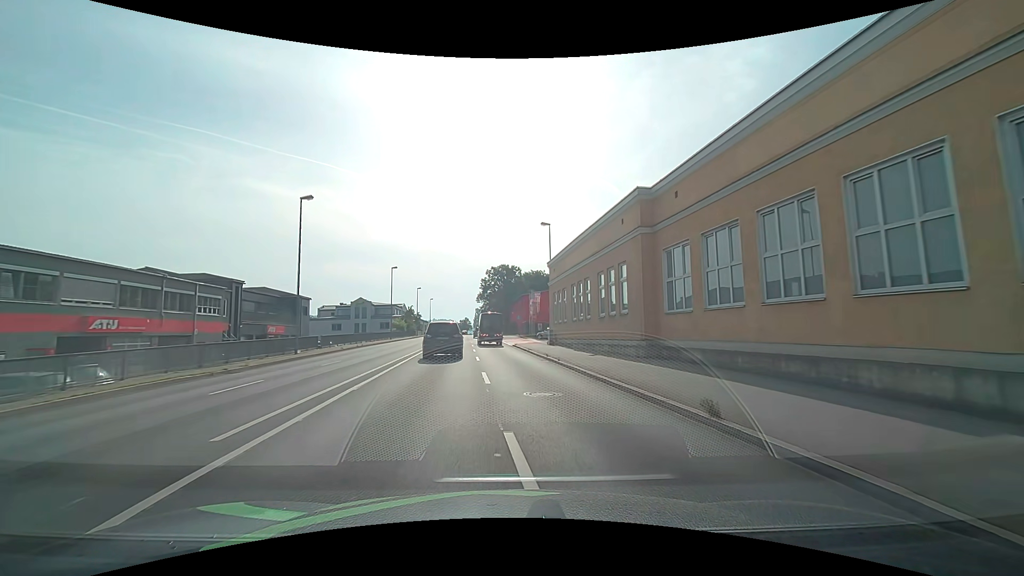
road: primary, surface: asphalt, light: Day
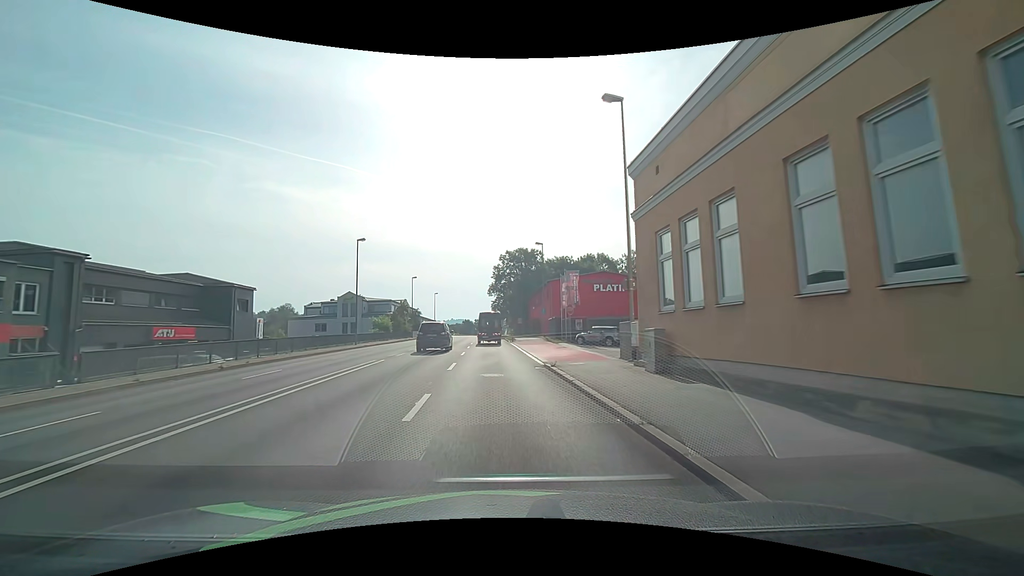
(-0.2, +23.5) m; -3°
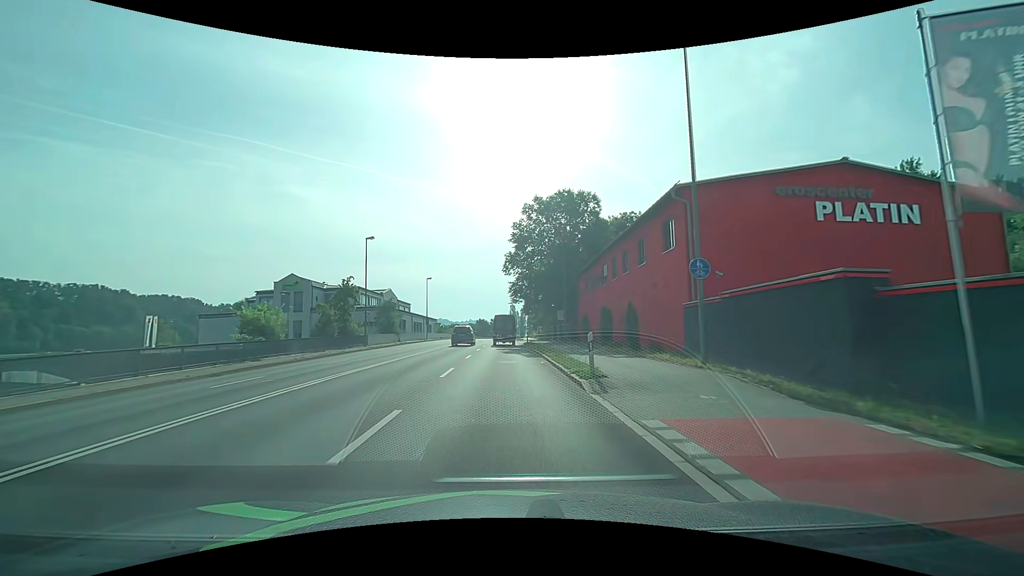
(-0.7, +38.3) m; -2°
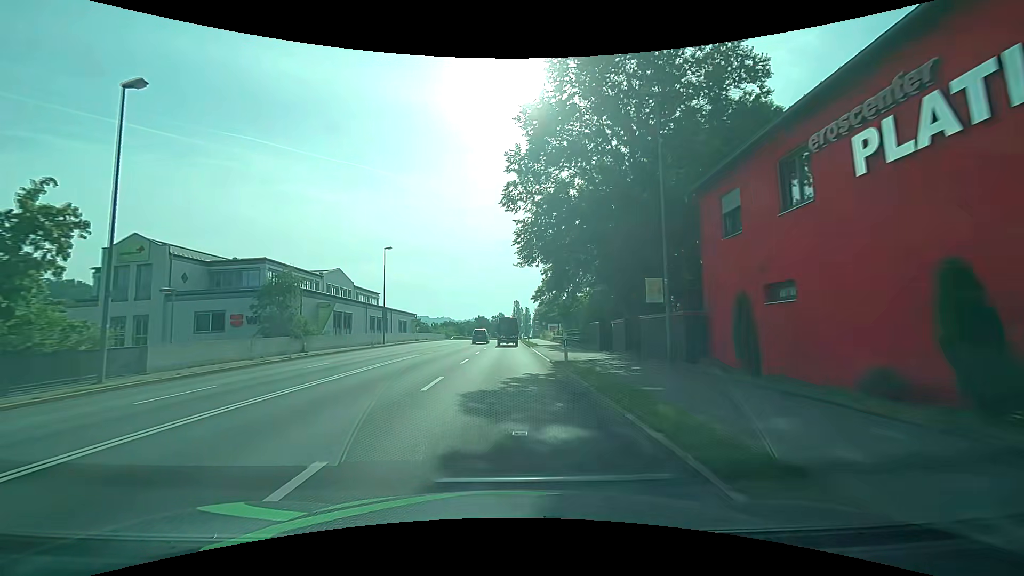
(0.0, +30.3) m; 0°
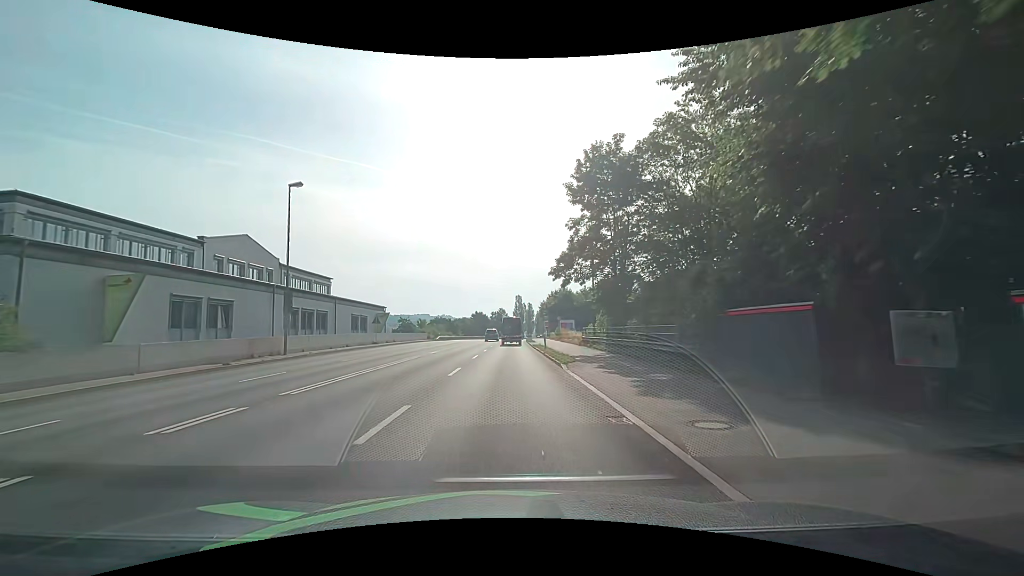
(-0.1, +23.3) m; -1°
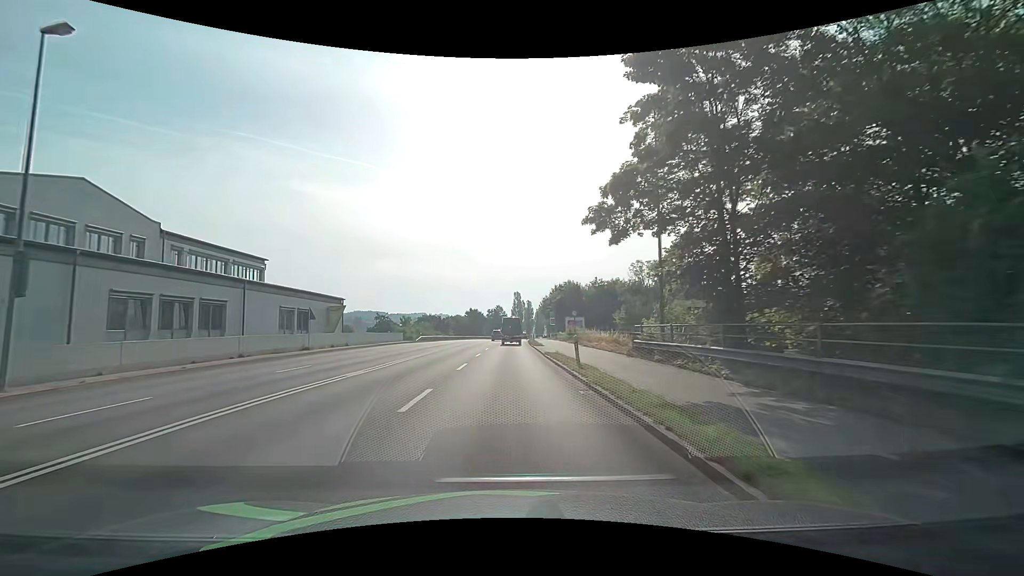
(+0.1, +15.9) m; +1°
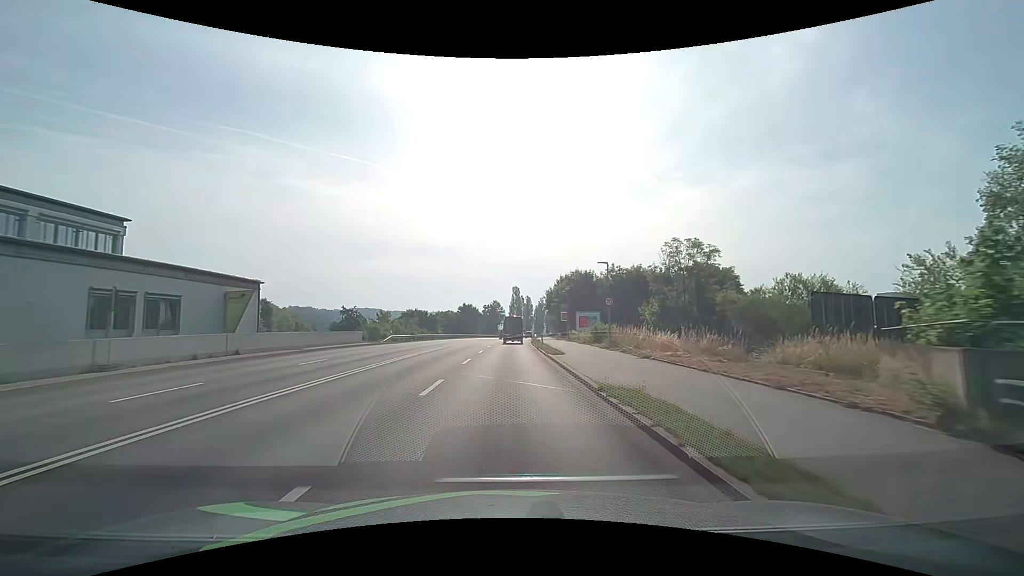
(0.0, +16.2) m; 0°
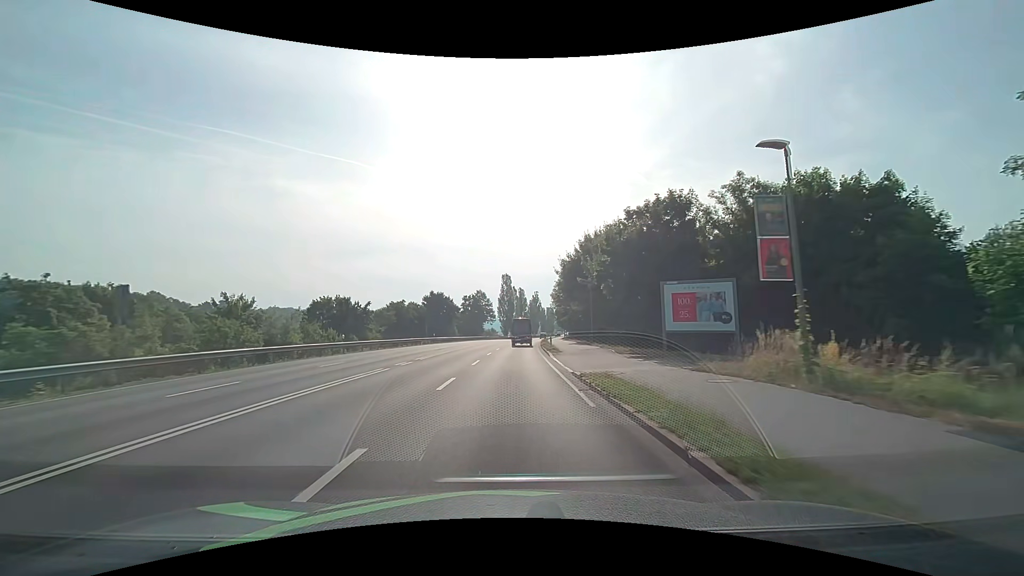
(+0.3, +43.8) m; +1°
(0, +10) (0, +20) (0, +30) (+1, +40) (+1, +50) (+2, +60) (+2, +70) (+3, +80) (+4, +90) (+5, +100) m
